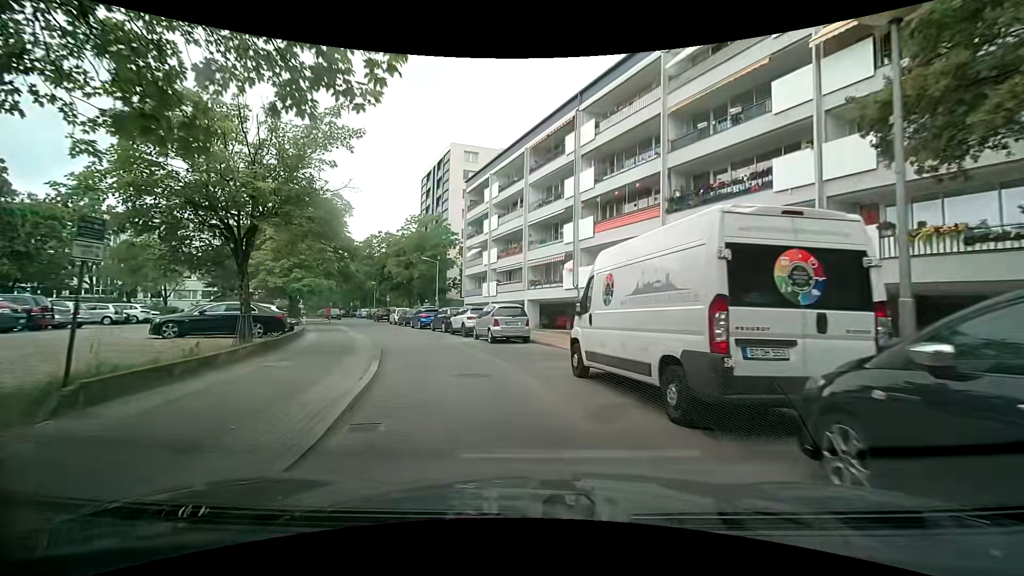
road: residential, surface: concrete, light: Day
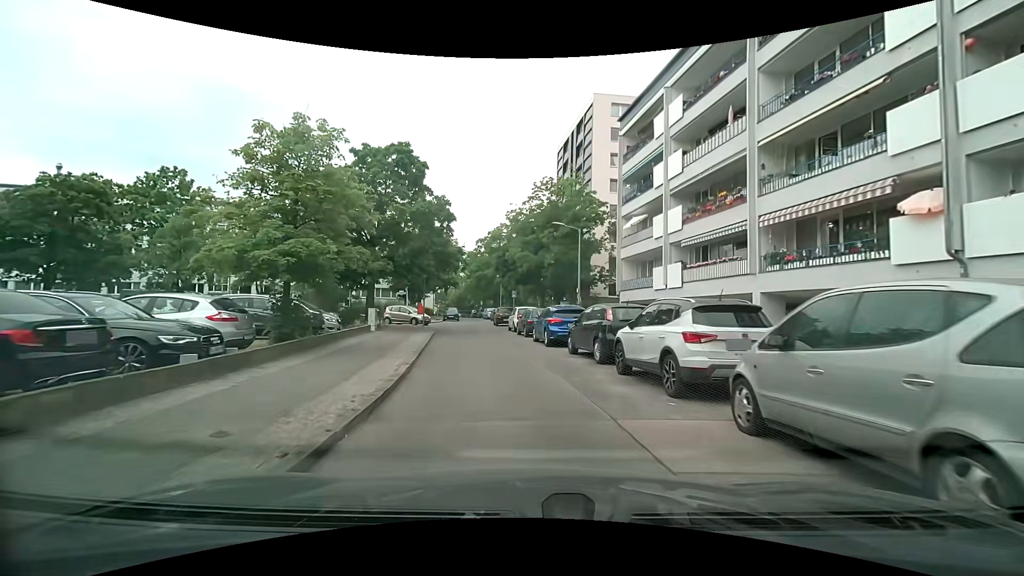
(-2.7, +16.5) m; -17°
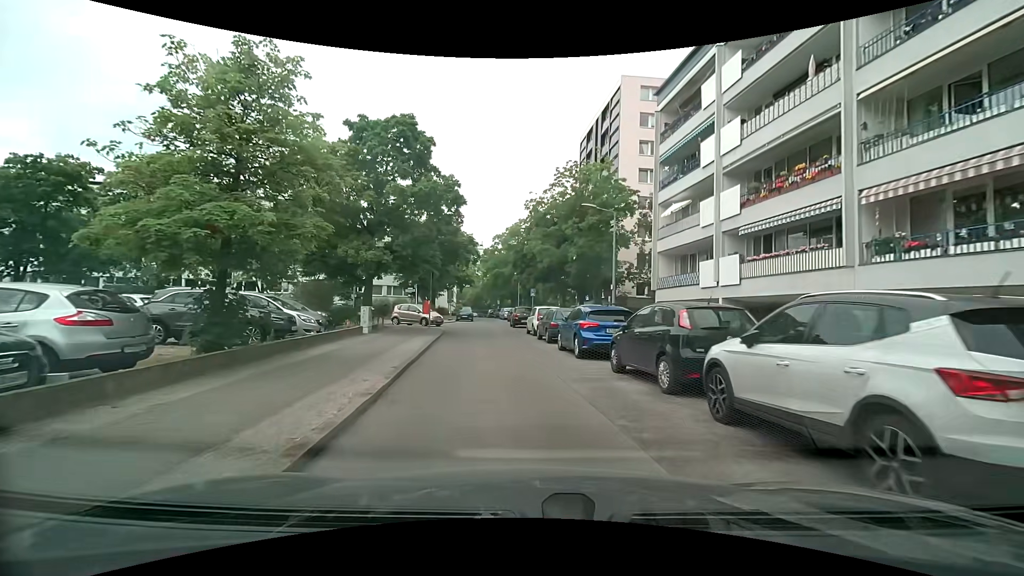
(-0.1, +4.2) m; -3°
